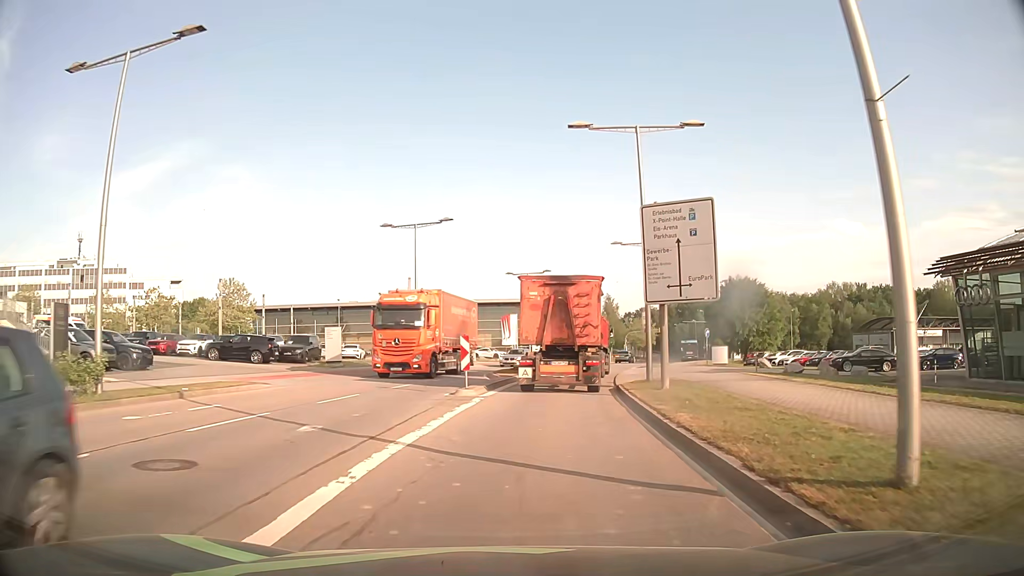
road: secondary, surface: asphalt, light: Day
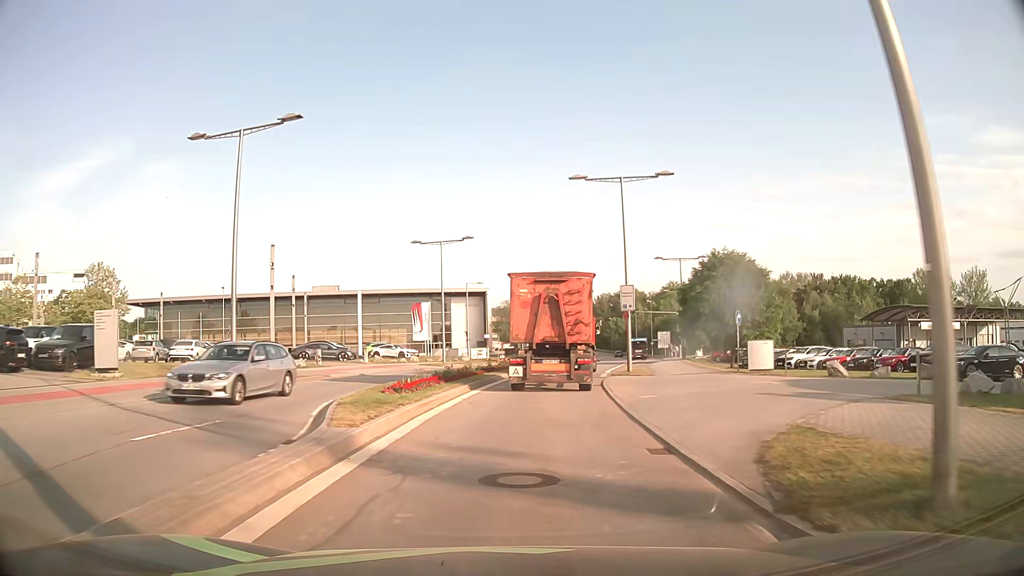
(+1.1, +19.1) m; +7°
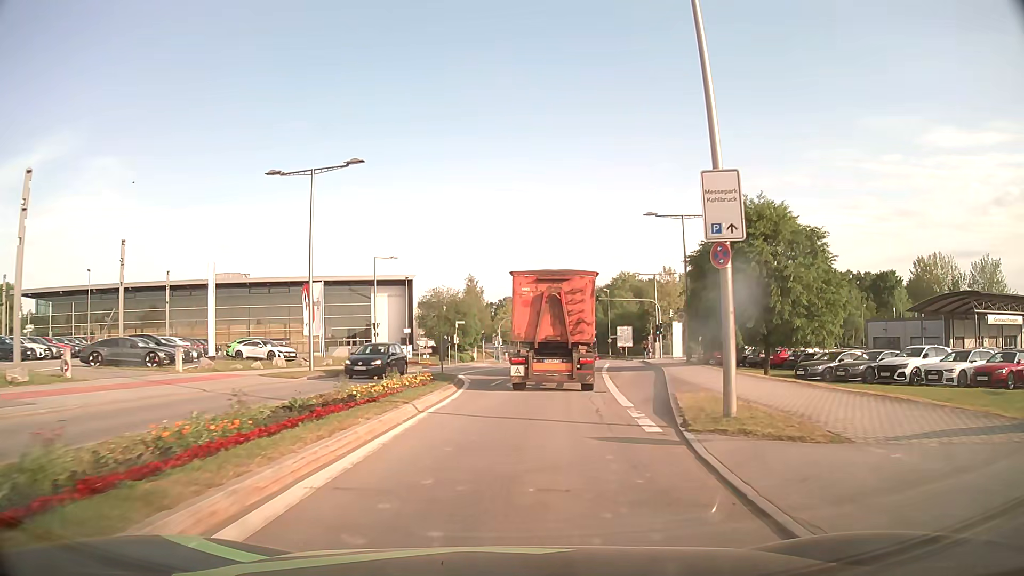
(+0.9, +20.5) m; +5°
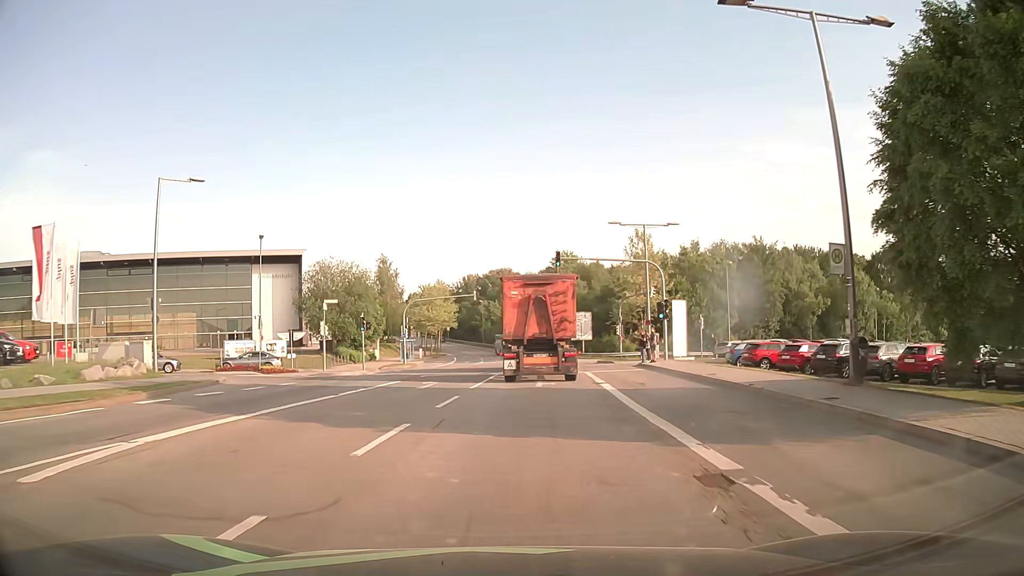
(+1.7, +27.1) m; +5°
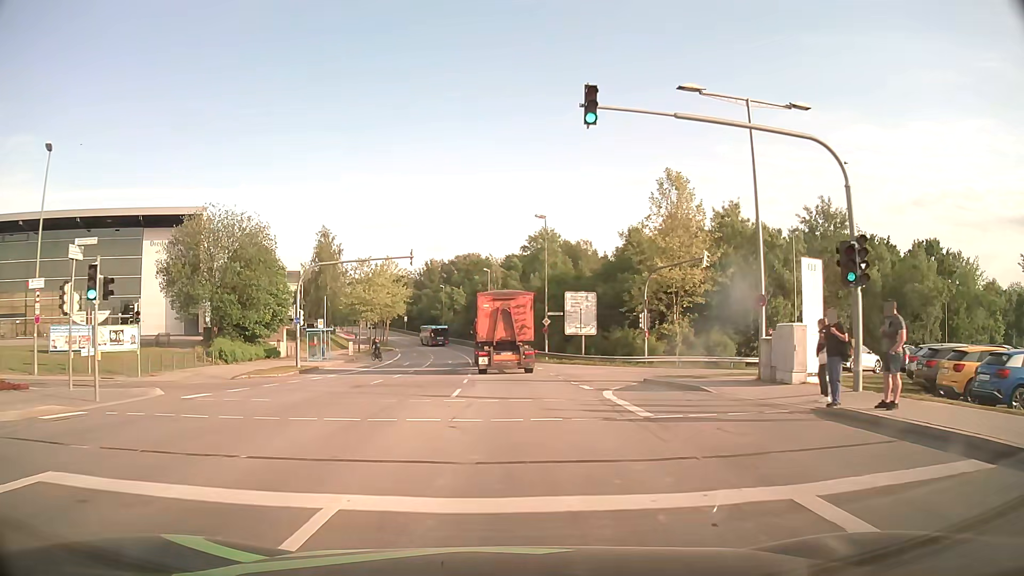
(+0.8, +24.4) m; +4°
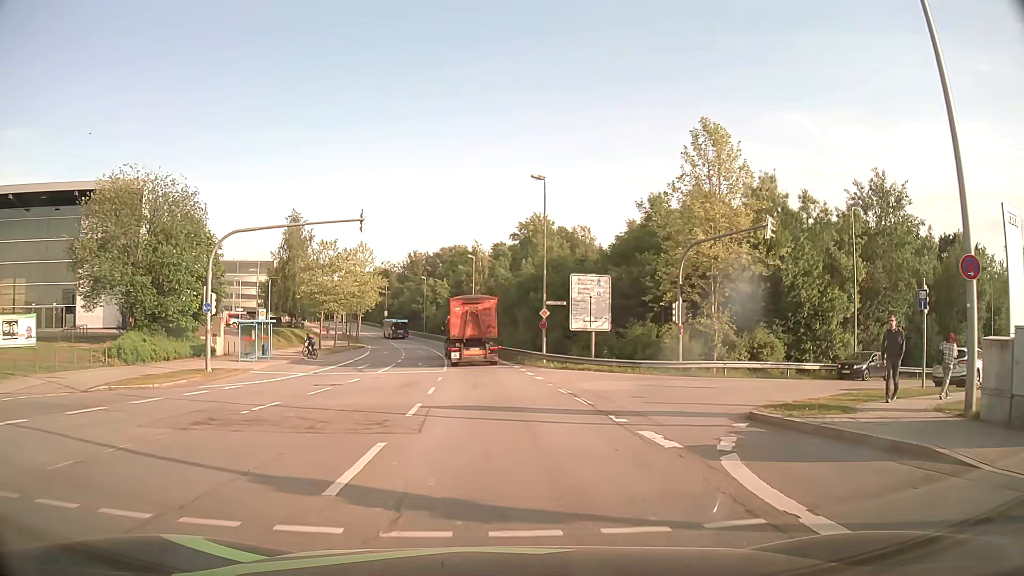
(0.0, +10.8) m; +1°
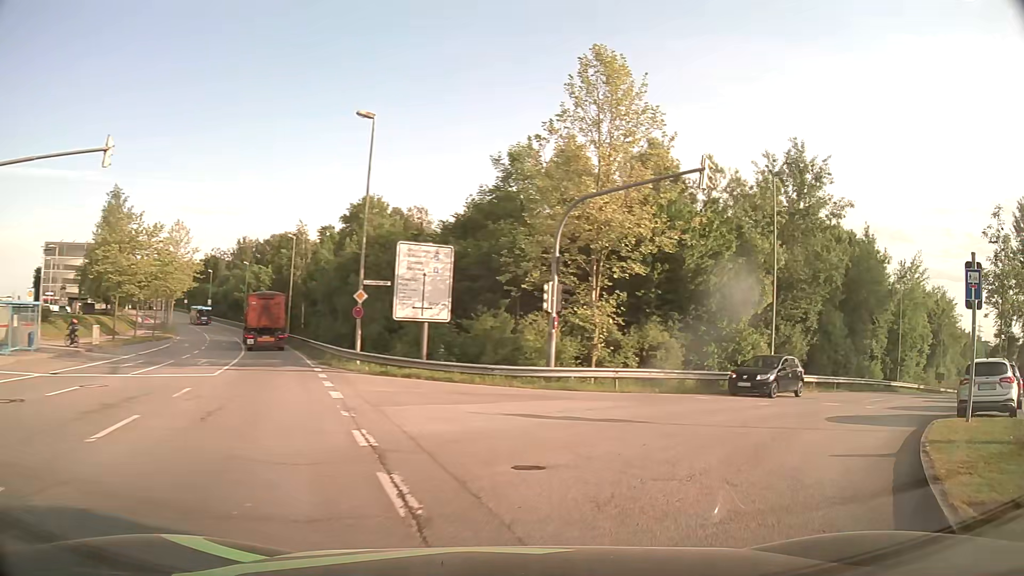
(+0.8, +9.4) m; +13°
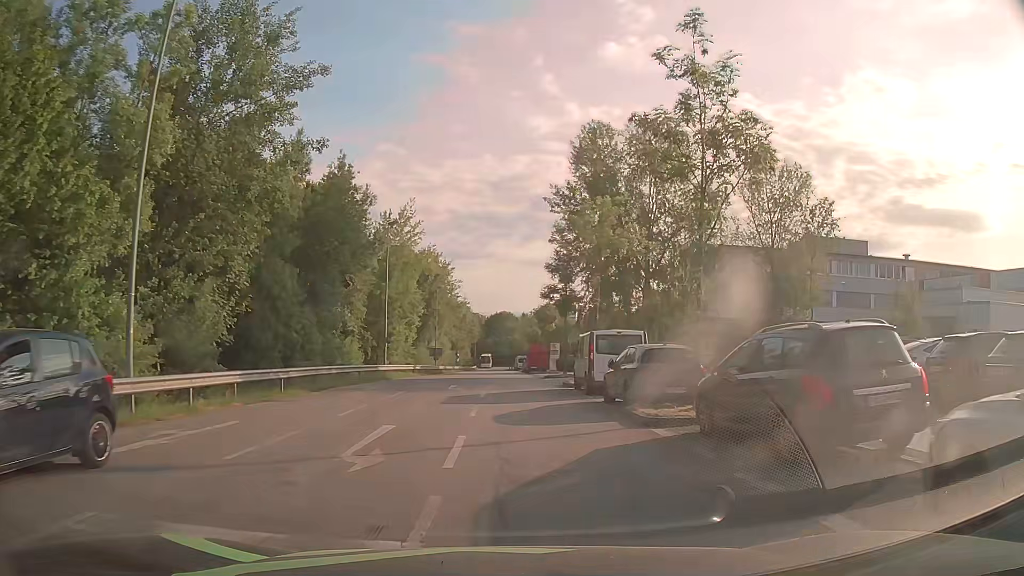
(+8.0, +15.3) m; +48°
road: residential
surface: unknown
(0, +10) (0, +20) (0, +30) (0, +40) (-1, +50) (-1, +60) (-1, +70) (-1, +80) (-1, +90) (-1, +100) m
